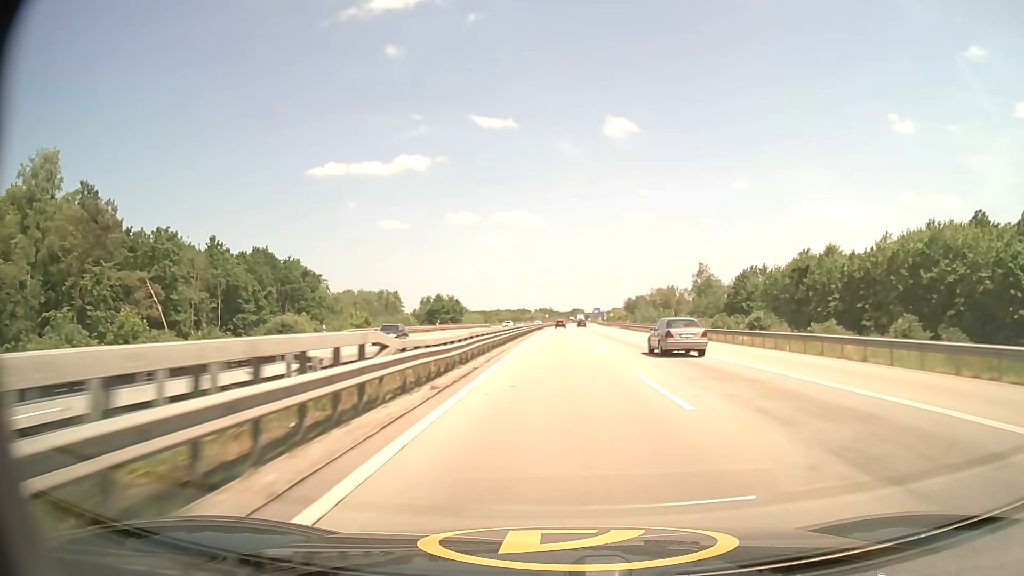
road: motorway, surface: asphalt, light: Day
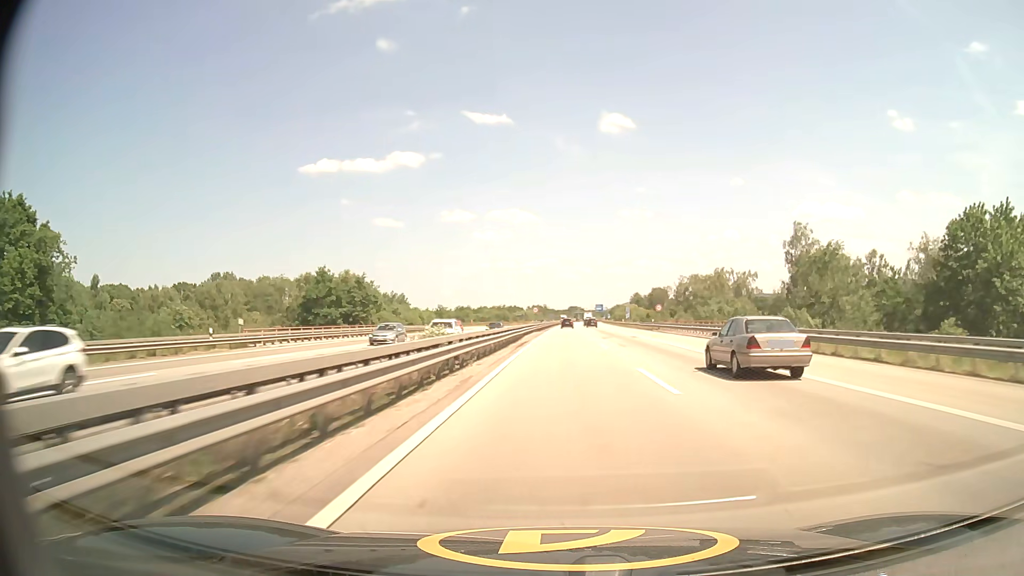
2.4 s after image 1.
(+0.2, +70.1) m; 0°
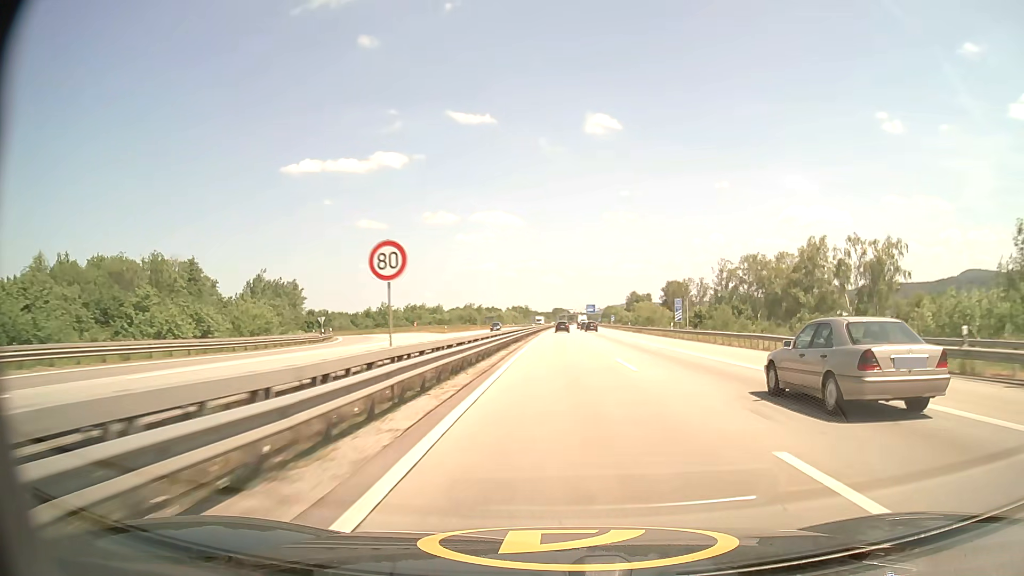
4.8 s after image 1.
(+0.7, +65.6) m; +1°
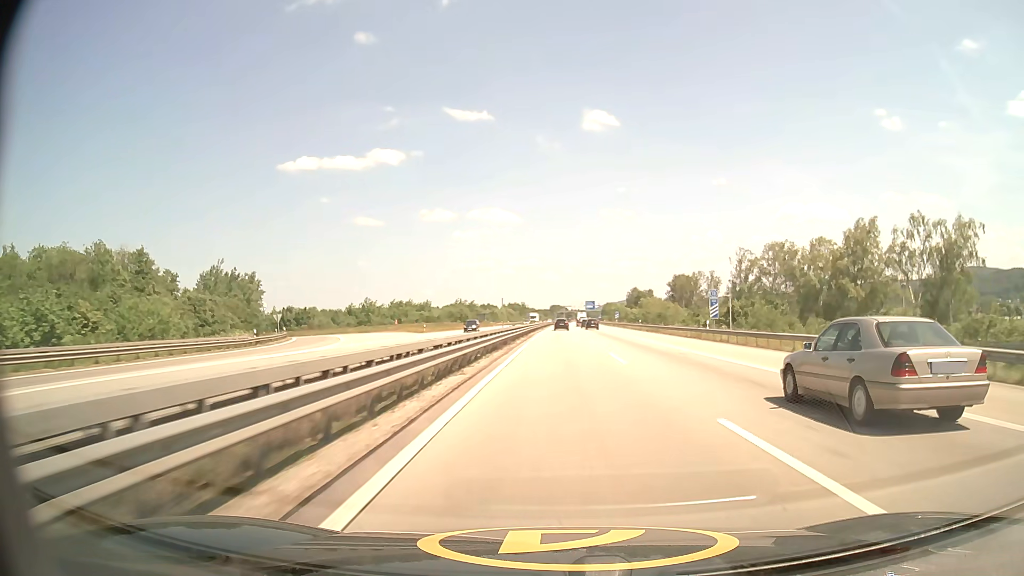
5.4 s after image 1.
(0.0, +15.7) m; 0°
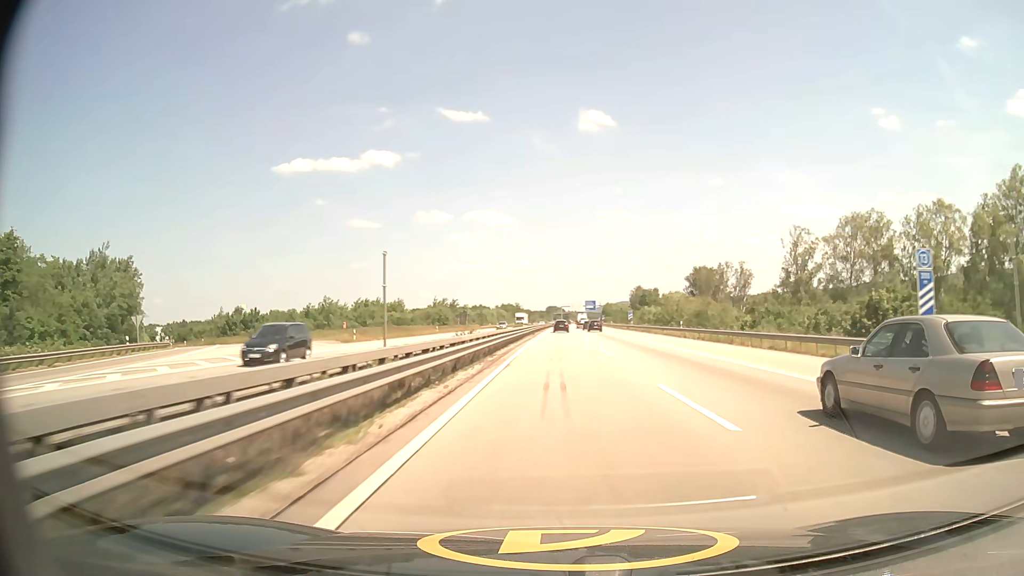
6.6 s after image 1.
(+0.1, +30.8) m; 0°
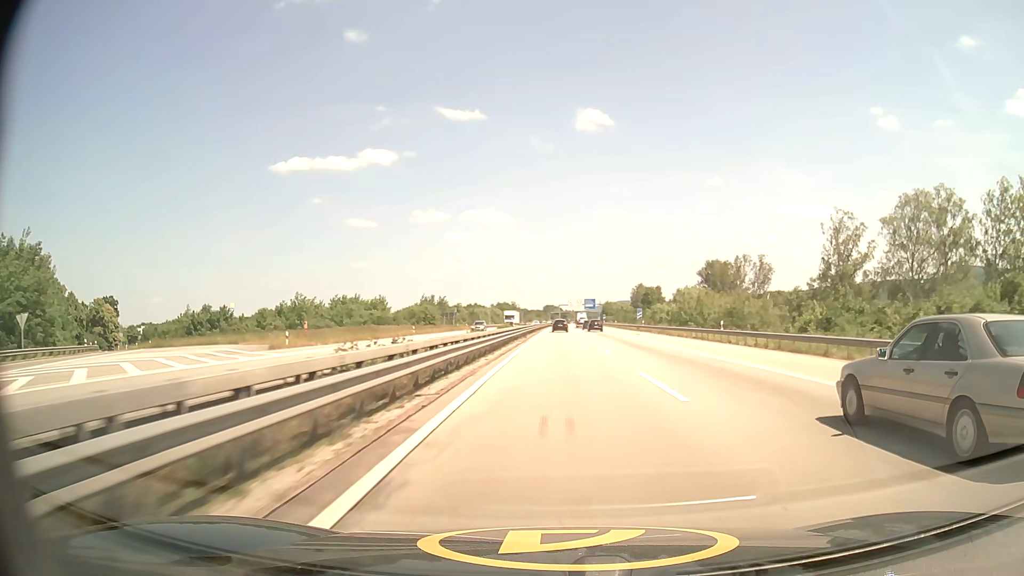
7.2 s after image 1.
(0.0, +15.2) m; 0°
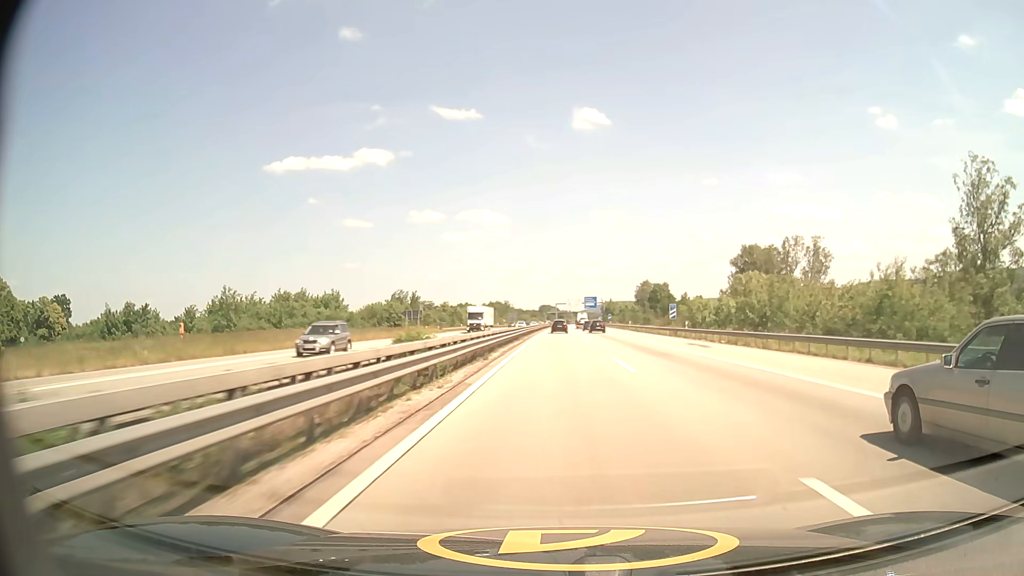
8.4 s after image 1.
(+0.1, +29.9) m; 0°
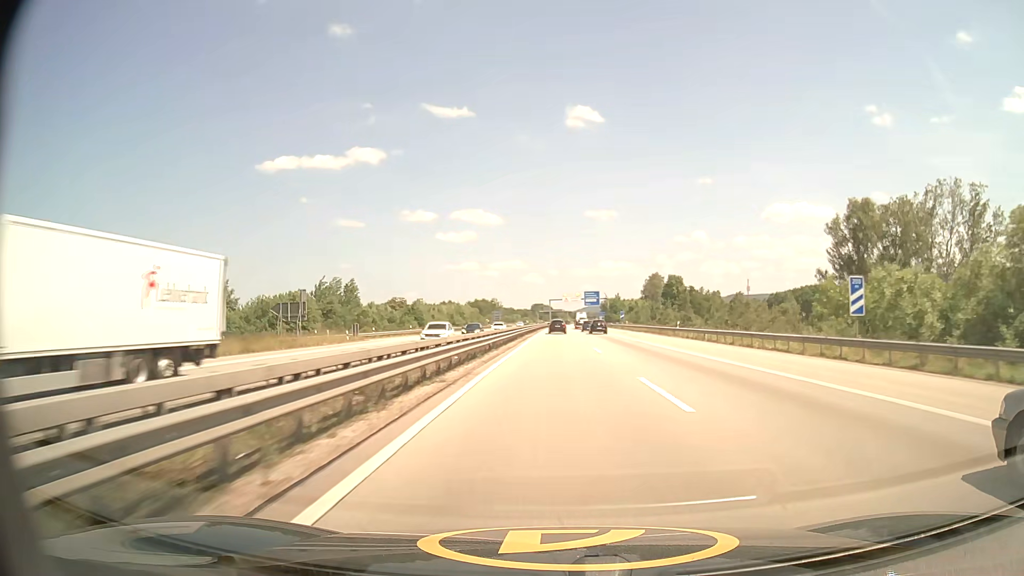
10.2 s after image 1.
(+0.2, +43.9) m; +1°
(0, +10) (0, +20) (0, +30) (0, +40) (0, +50) (0, +60) (0, +70) (+1, +80) (+1, +90) (+1, +100) m
